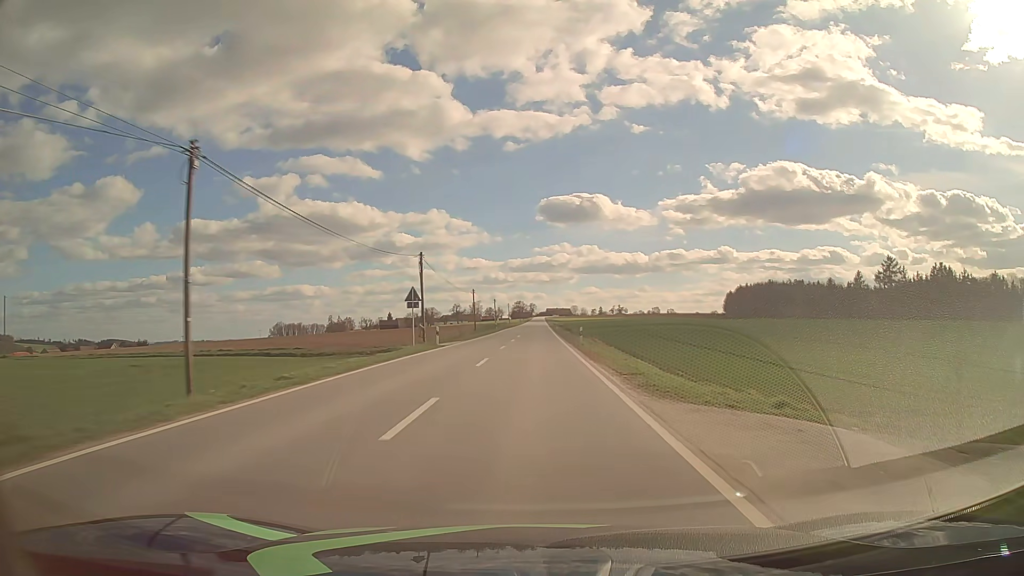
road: tertiary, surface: asphalt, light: Day
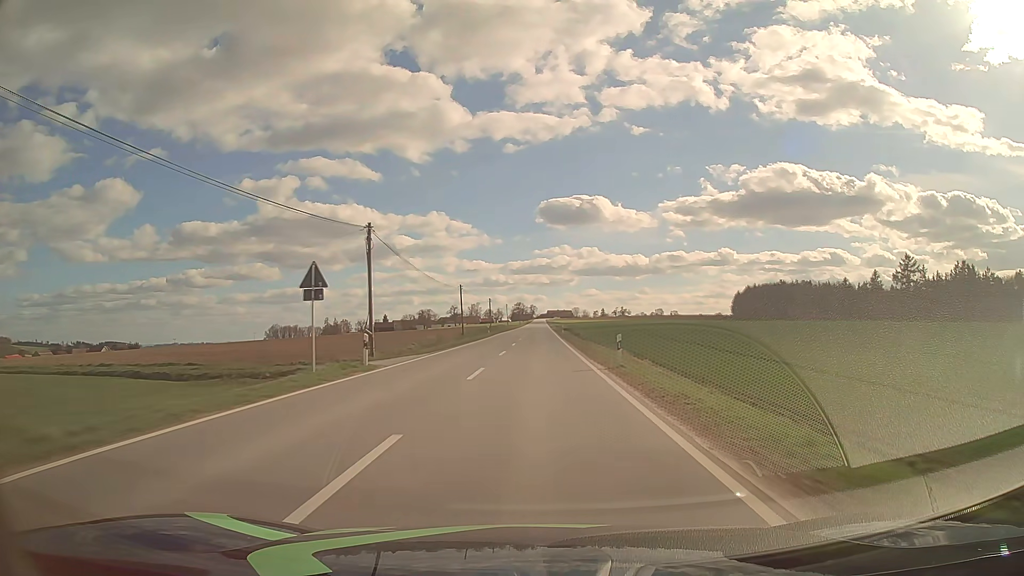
(0.0, +15.7) m; 0°
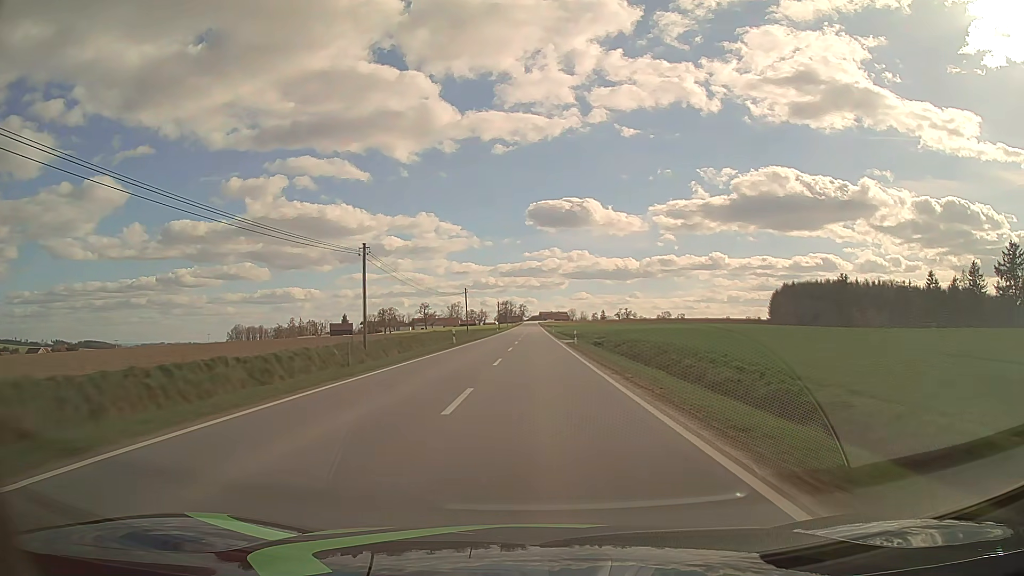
(+0.4, +78.6) m; +1°
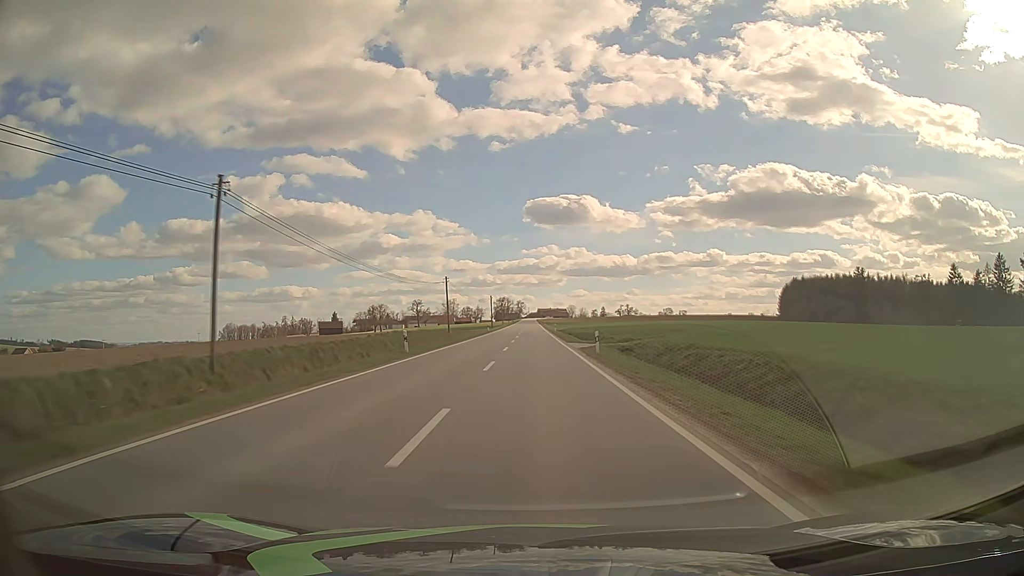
(0.0, +15.7) m; 0°
(0, +10) (0, +20) (0, +30) (0, +40) (0, +50) (0, +60) (0, +70) (0, +80) (0, +90) (0, +100) m
